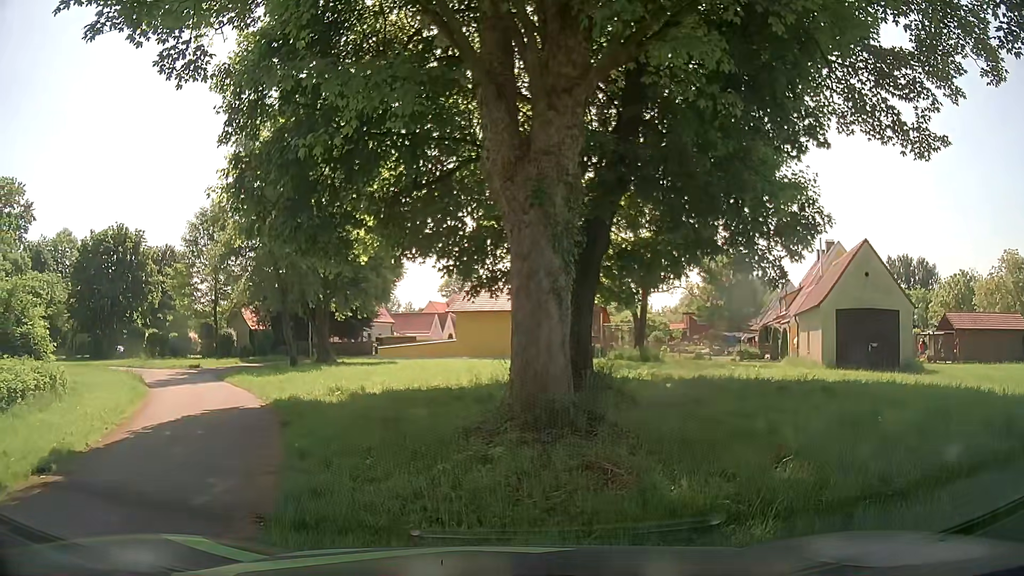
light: Day
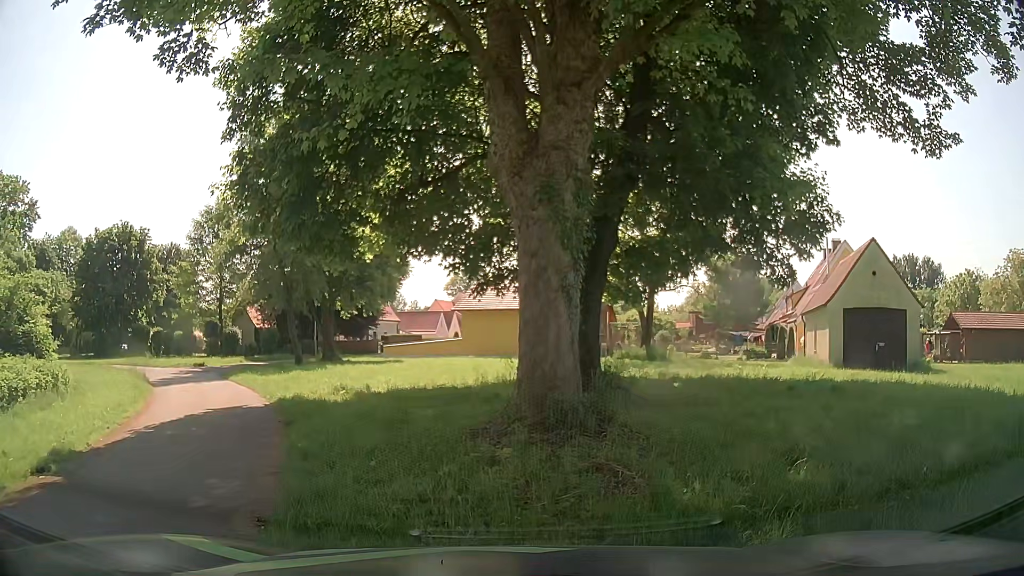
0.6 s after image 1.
(0.0, +0.2) m; 0°
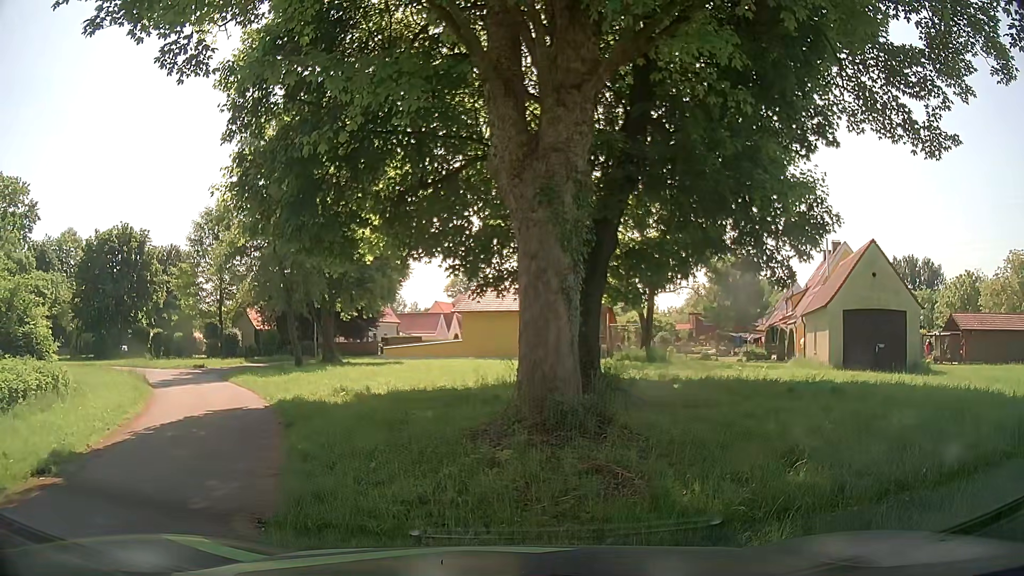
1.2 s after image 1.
(0.0, 0.0) m; 0°
